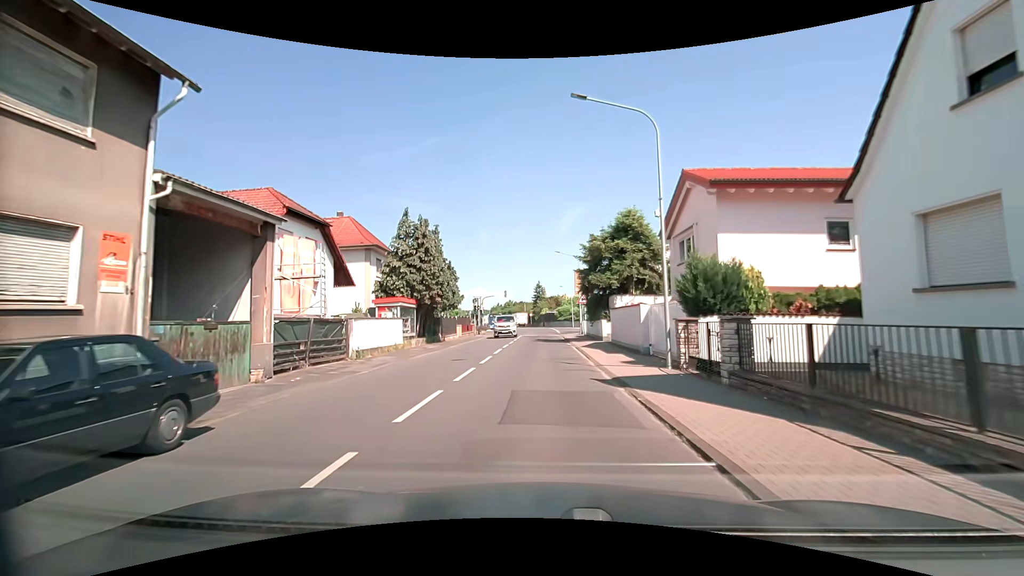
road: tertiary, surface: asphalt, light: Day
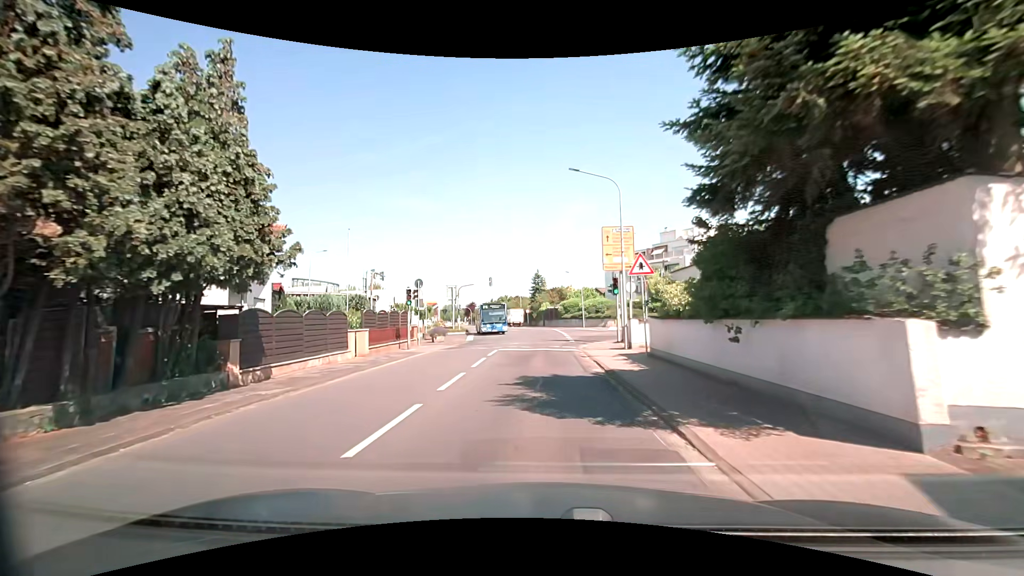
(-0.2, +24.6) m; 0°
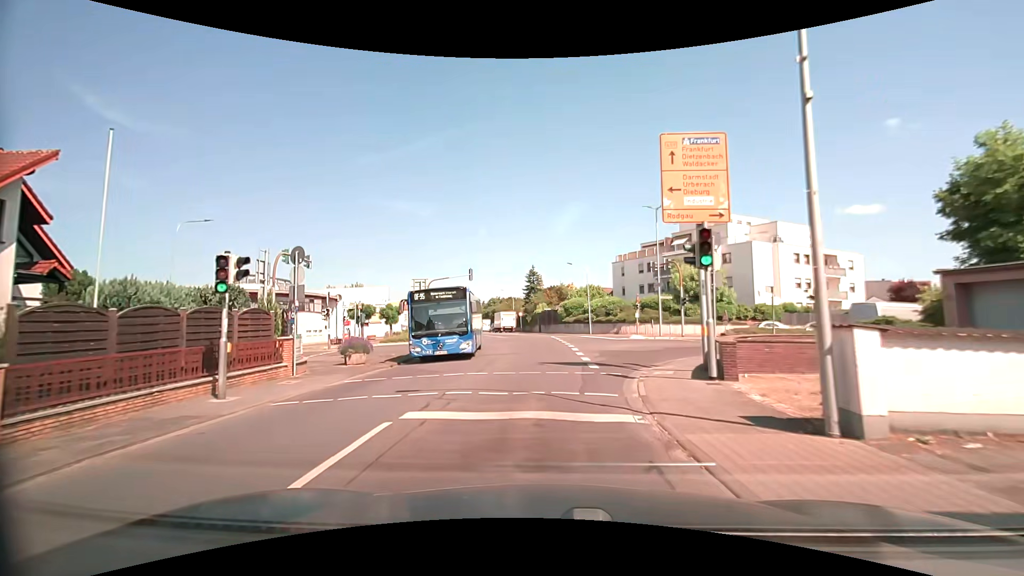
(0.0, +14.7) m; +1°
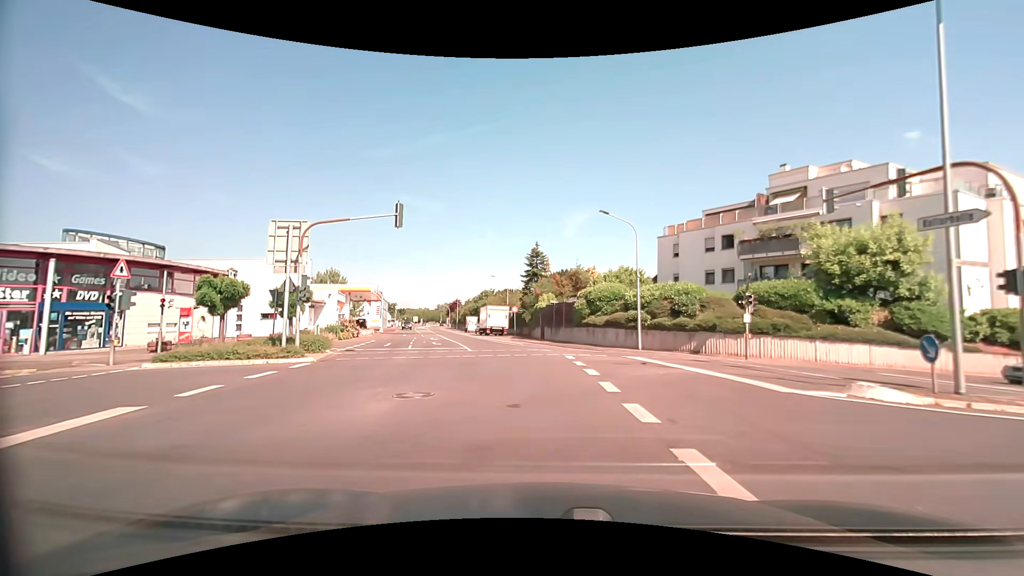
(-0.3, +26.1) m; -1°
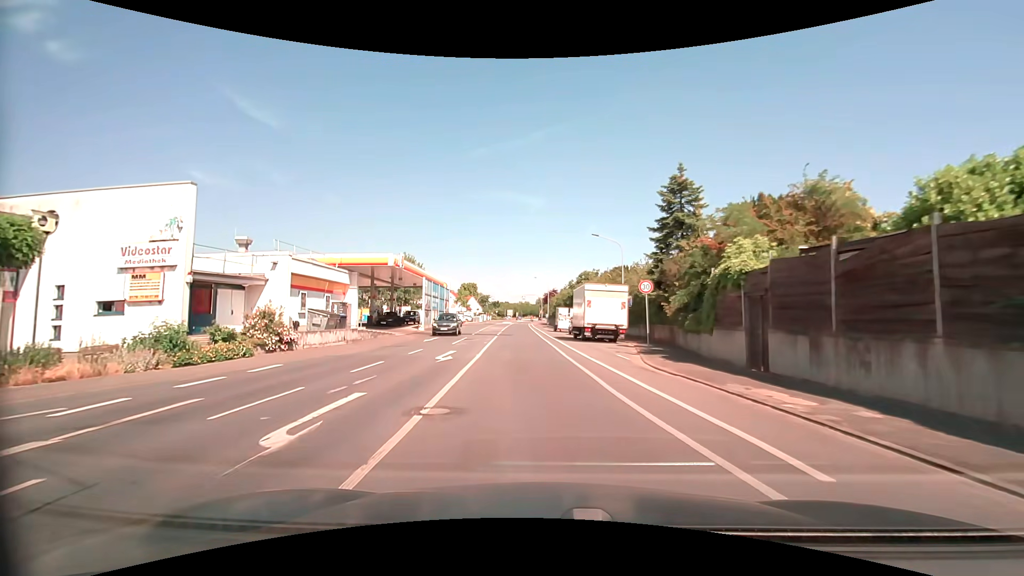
(-2.2, +28.5) m; -11°
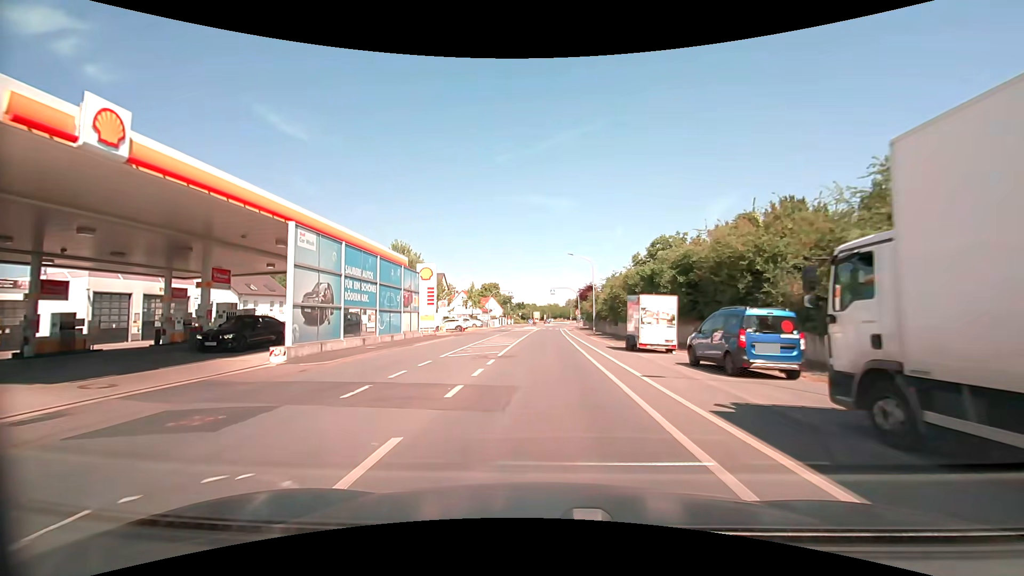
(-1.4, +30.4) m; -4°
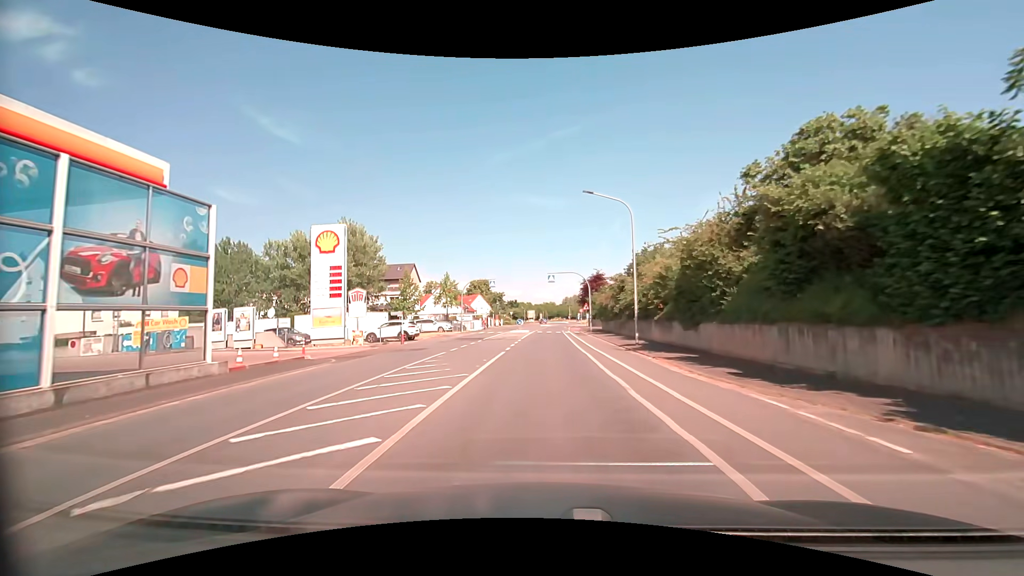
(0.0, +23.4) m; 0°
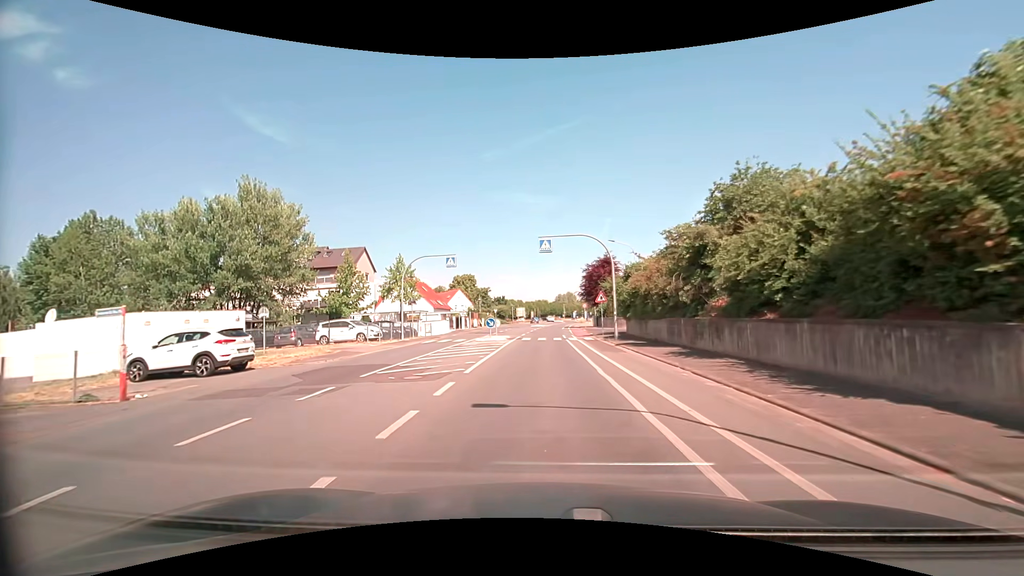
(+0.2, +22.4) m; +1°
(0, +10) (0, +20) (0, +30) (0, +40) (0, +50) (+1, +60) (+1, +70) (+2, +80) (+3, +90) (+4, +100) m
